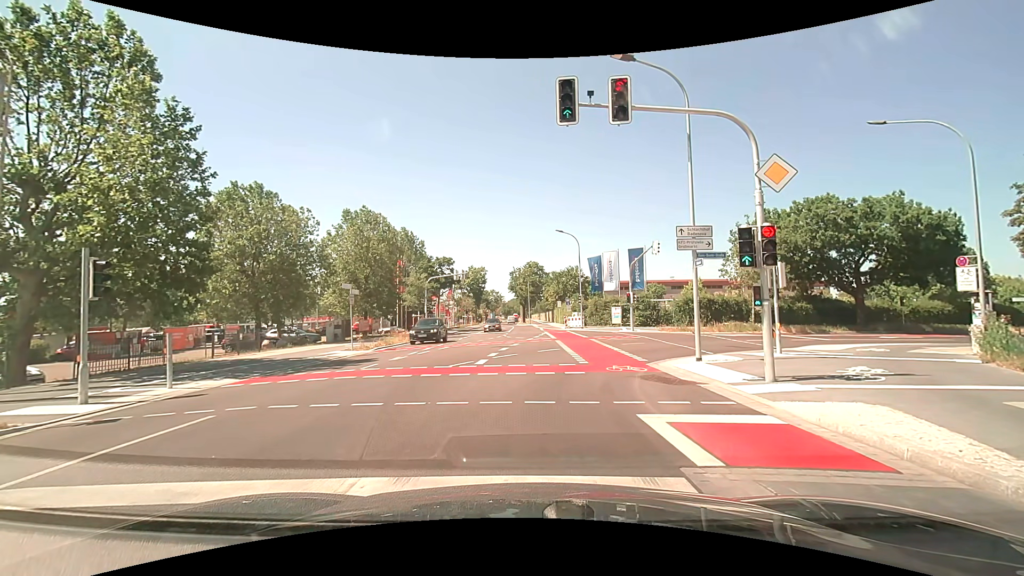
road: tertiary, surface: asphalt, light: Day
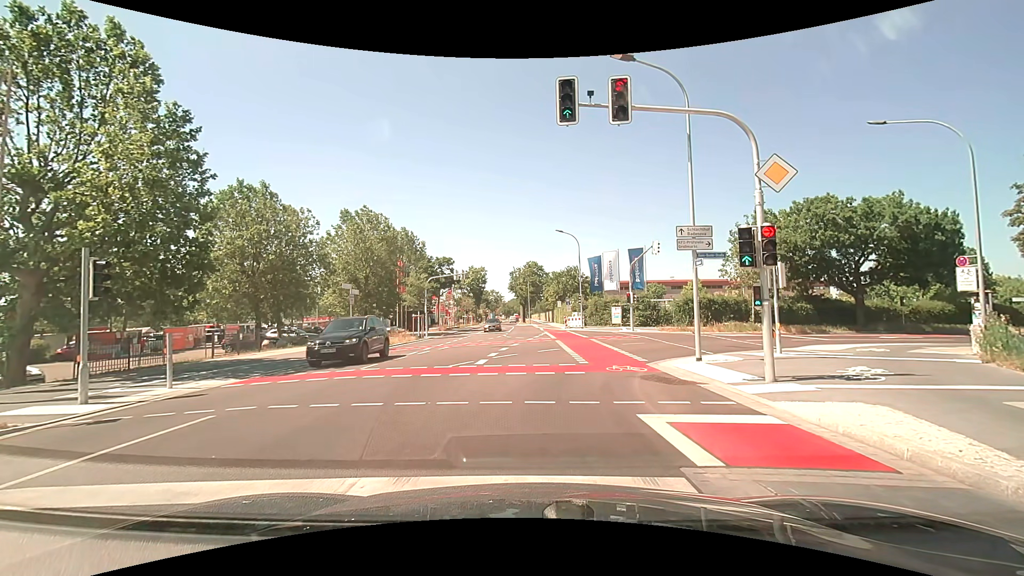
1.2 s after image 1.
(0.0, 0.0) m; 0°
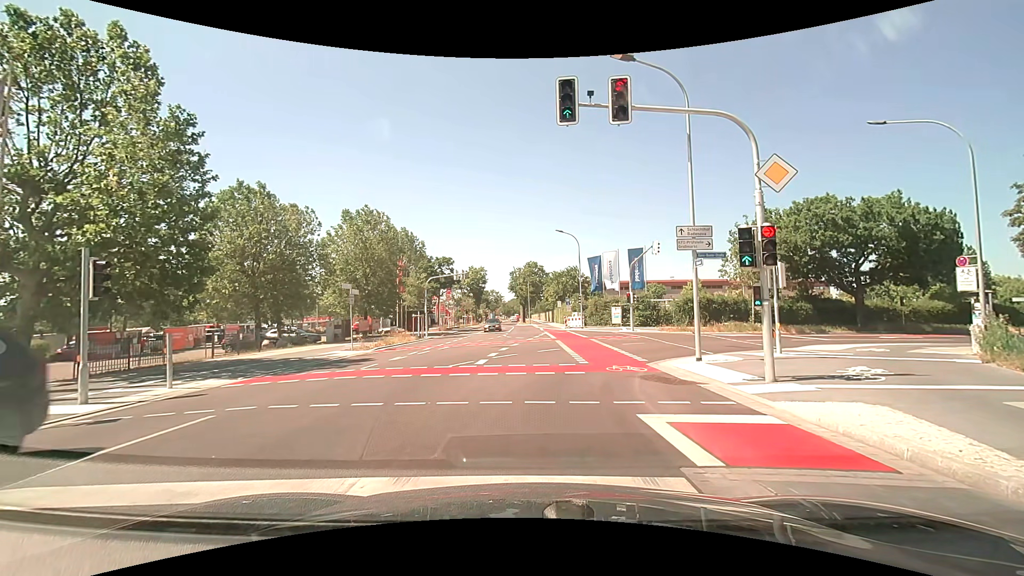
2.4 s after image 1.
(0.0, 0.0) m; 0°
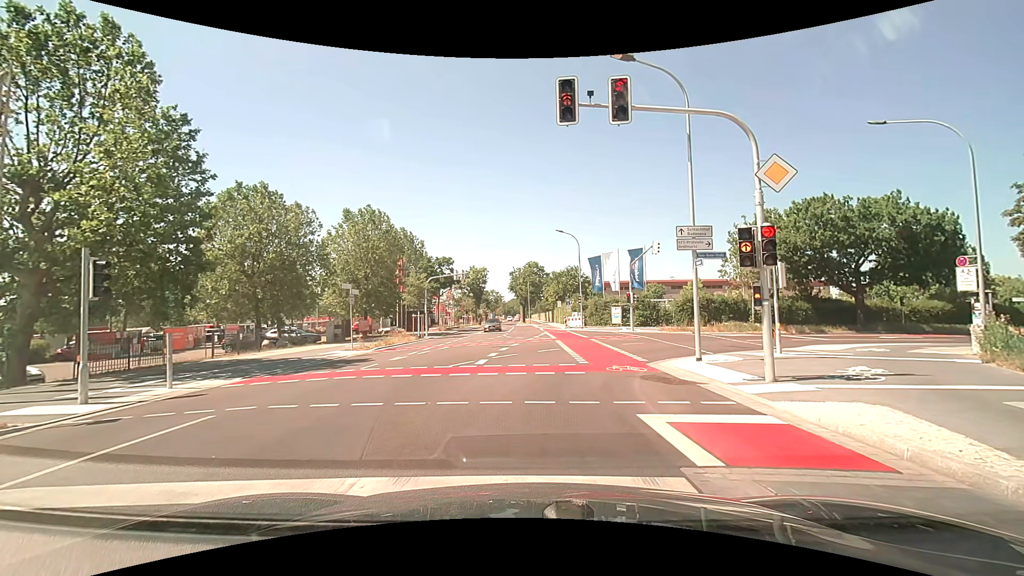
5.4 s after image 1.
(0.0, 0.0) m; 0°
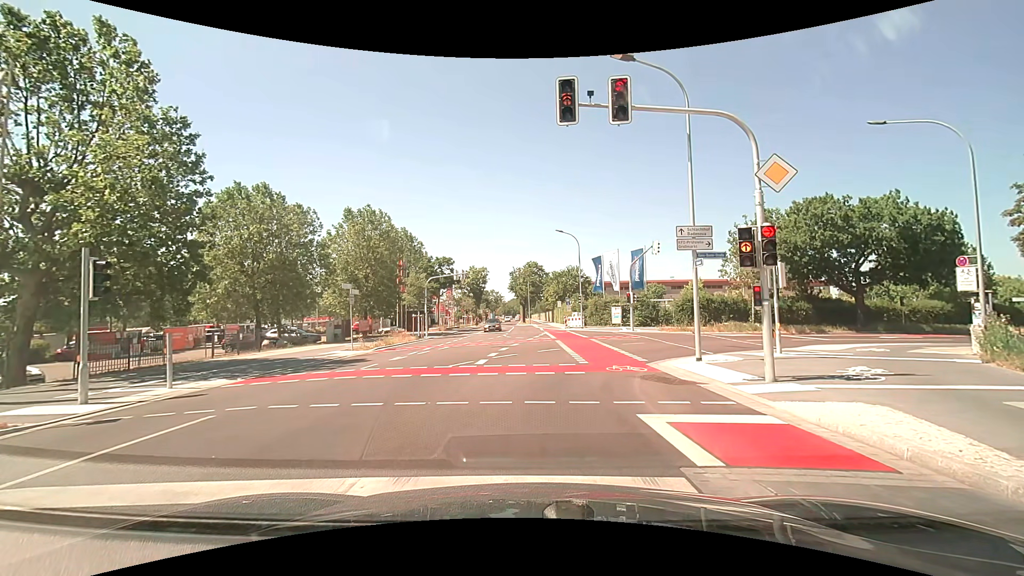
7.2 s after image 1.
(0.0, 0.0) m; 0°
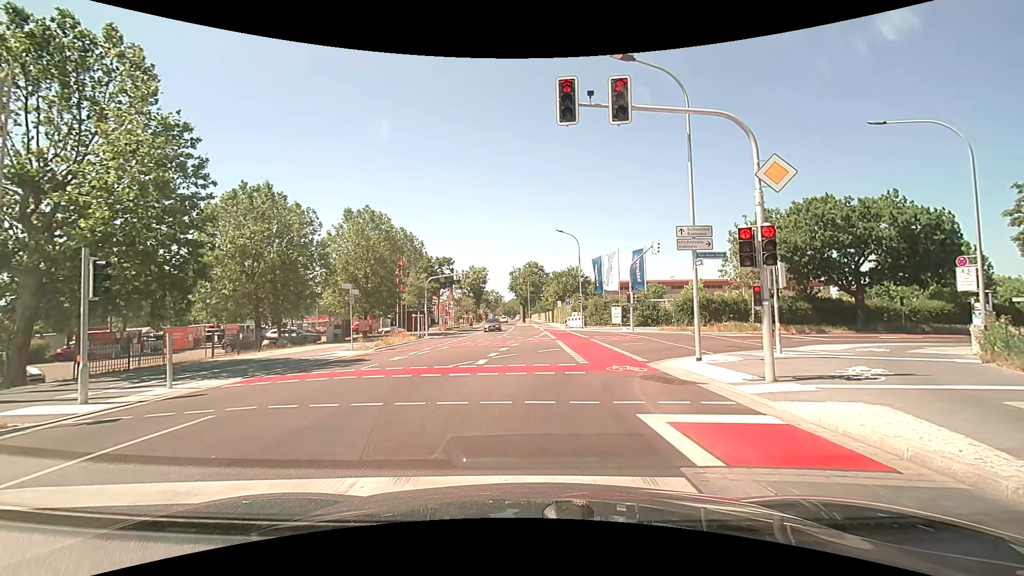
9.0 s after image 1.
(0.0, 0.0) m; 0°
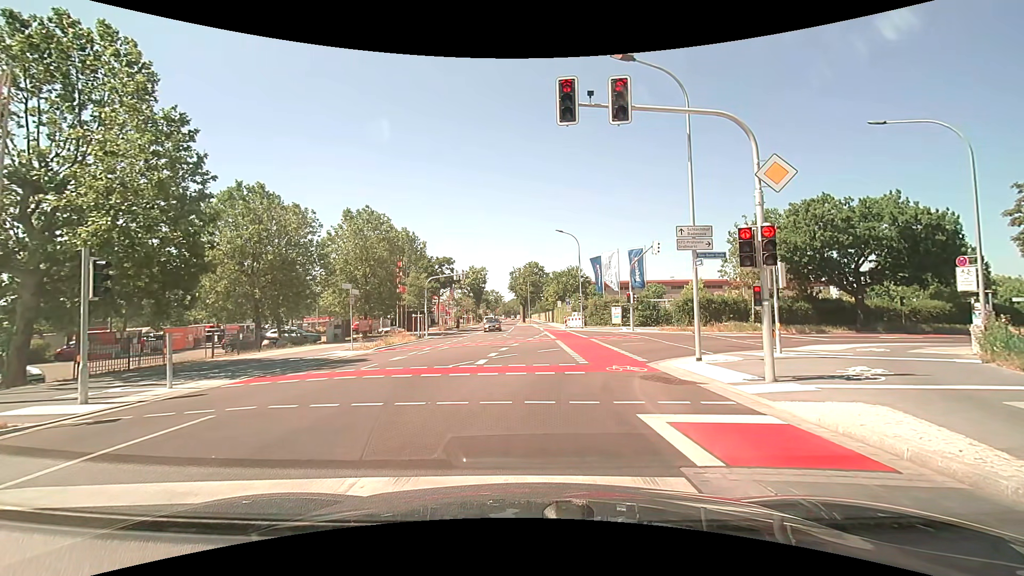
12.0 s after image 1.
(0.0, 0.0) m; 0°
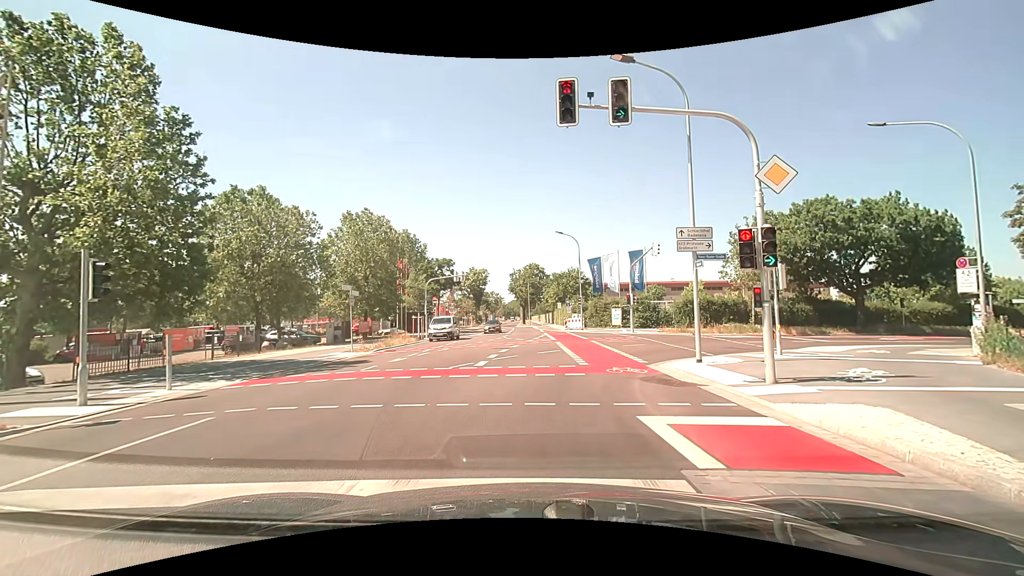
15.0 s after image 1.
(0.0, 0.0) m; 0°
(0, +10) (+3, +19) (+10, +27) (+19, +31) (+28, +35) (+37, +38) (+46, +42) (+56, +46) (+65, +50) (+74, +53) m
